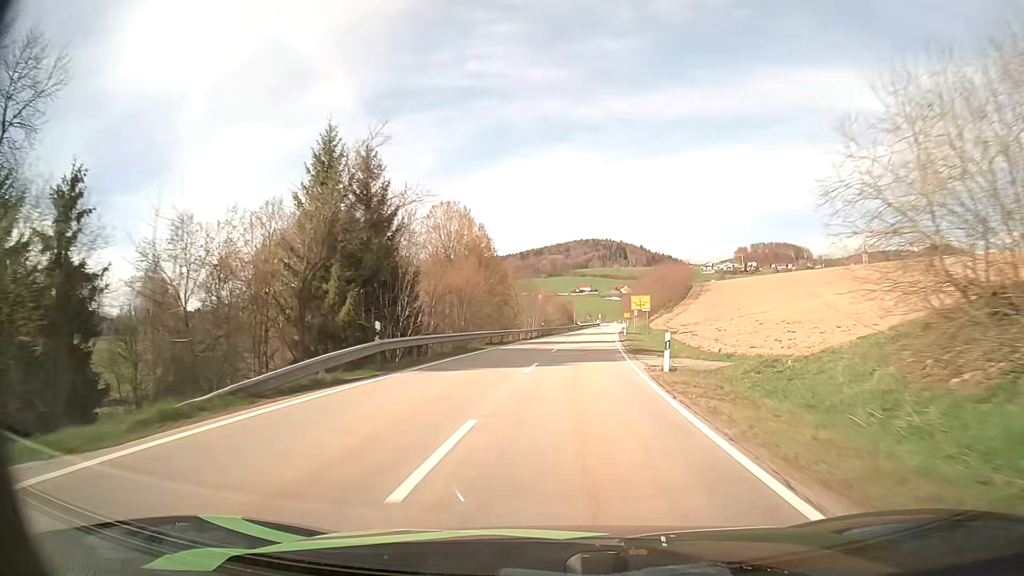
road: secondary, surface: asphalt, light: Day
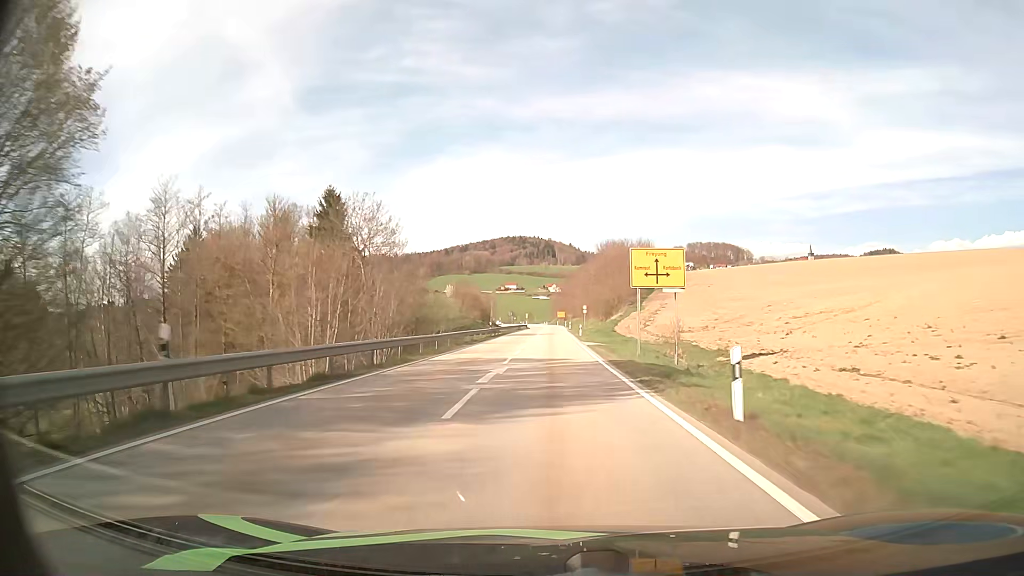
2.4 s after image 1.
(+3.9, +57.3) m; +6°
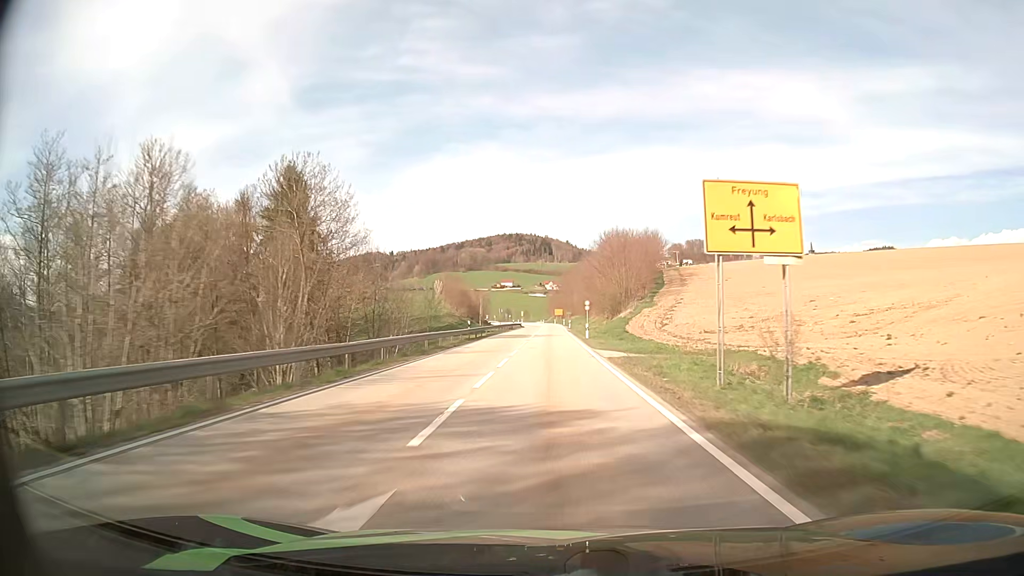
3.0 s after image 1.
(0.0, +14.4) m; 0°
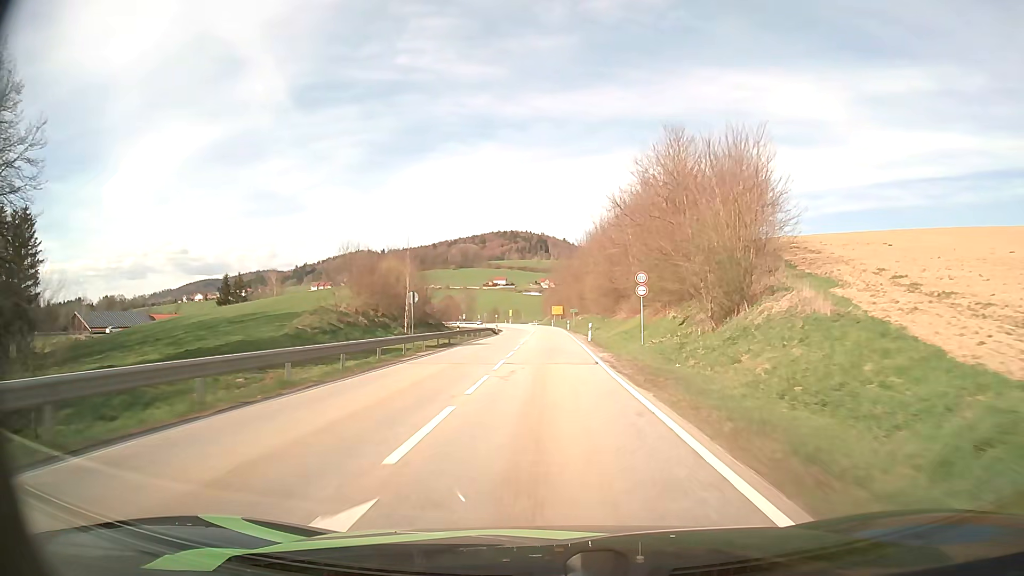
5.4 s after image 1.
(+0.5, +56.1) m; +1°
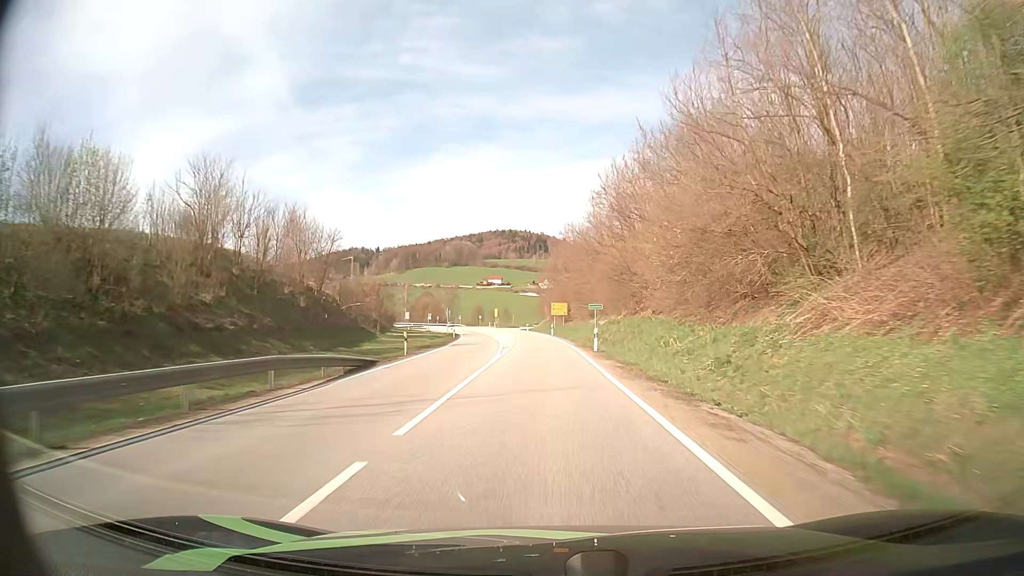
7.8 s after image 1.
(0.0, +51.9) m; 0°
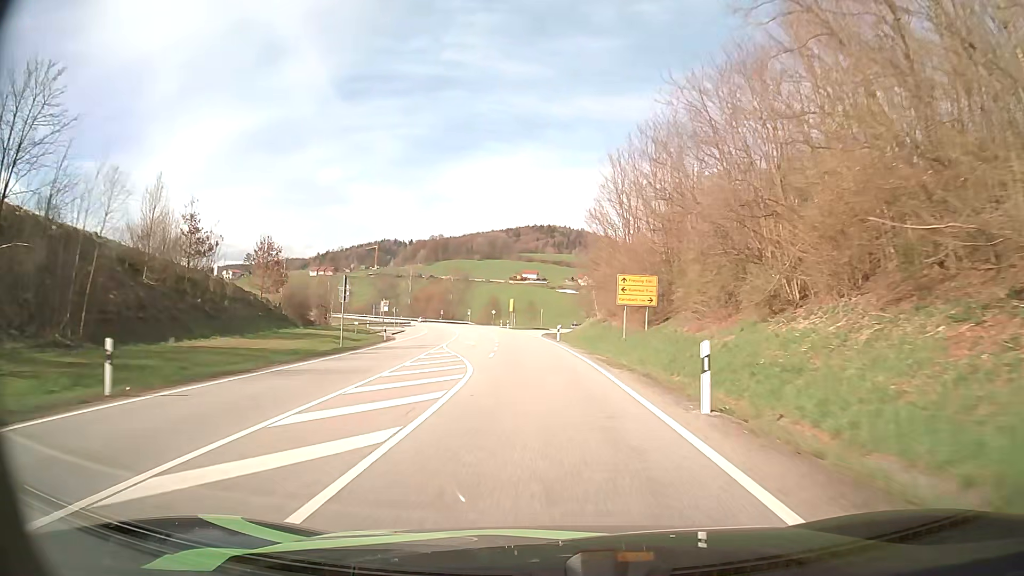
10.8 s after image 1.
(-1.1, +61.1) m; -3°
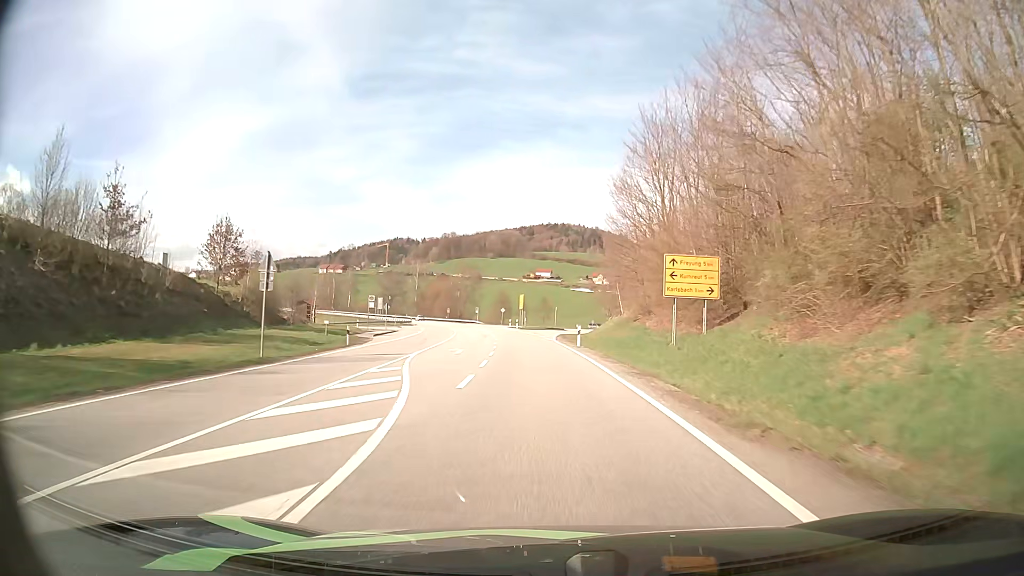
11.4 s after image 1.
(-0.1, +12.2) m; -1°
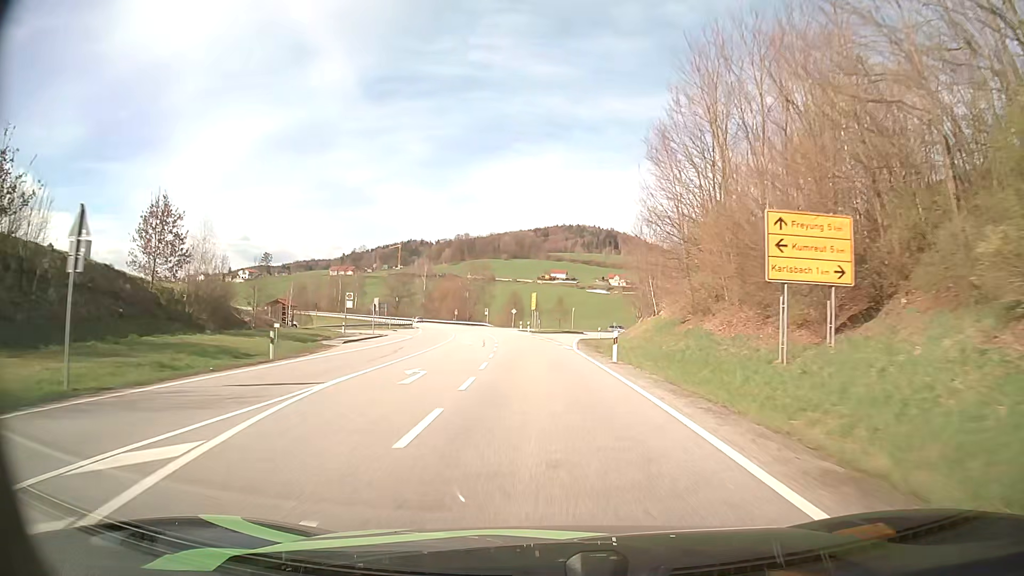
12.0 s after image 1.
(-0.1, +12.2) m; -1°
(0, +10) (0, +20) (-1, +30) (-2, +40) (-2, +50) (-4, +60) (-5, +70) (-6, +80) (-8, +89) (-10, +99) m
